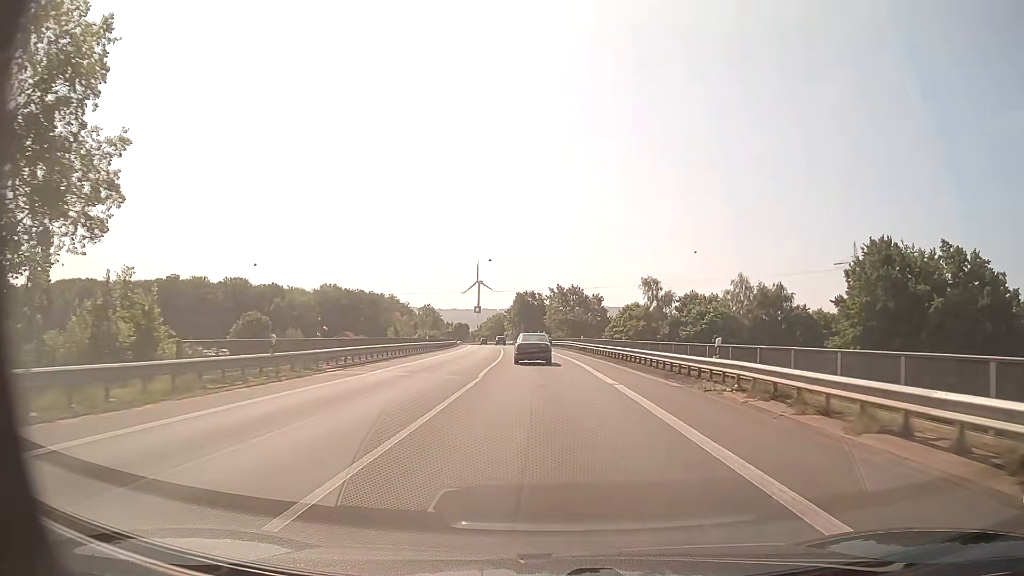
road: primary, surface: asphalt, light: Day
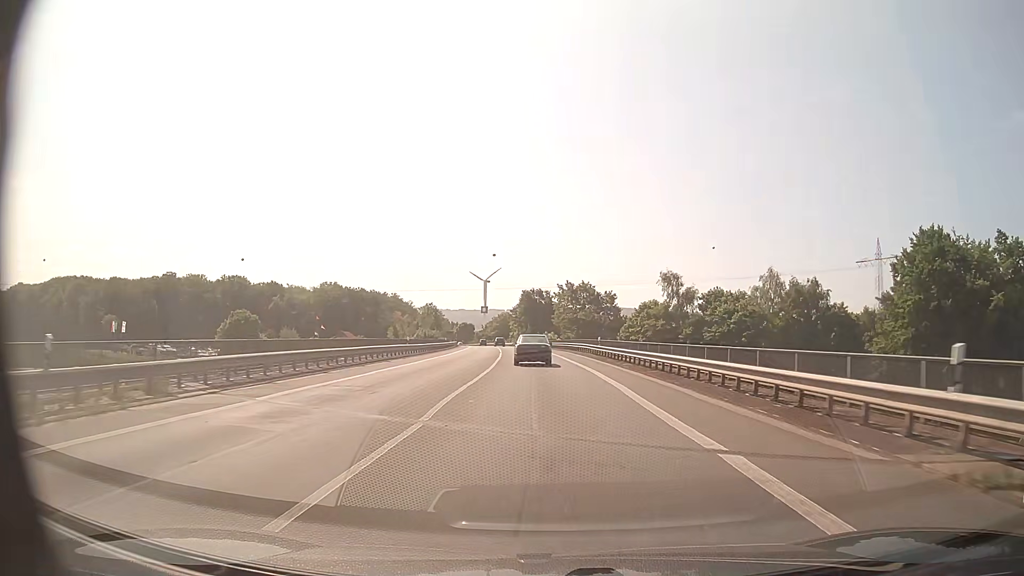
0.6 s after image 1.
(-0.1, +10.7) m; -1°
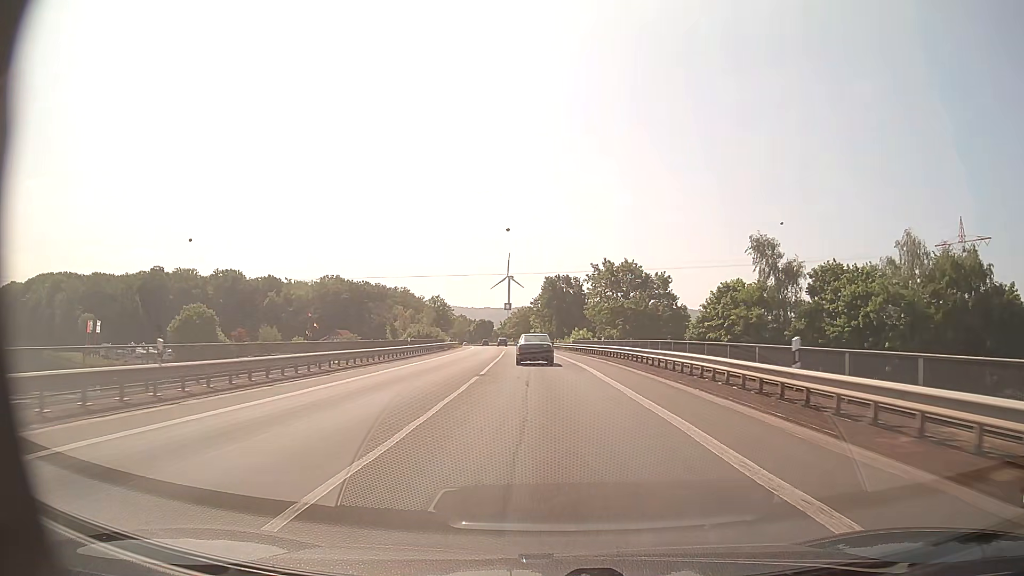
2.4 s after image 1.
(-0.5, +32.4) m; -2°
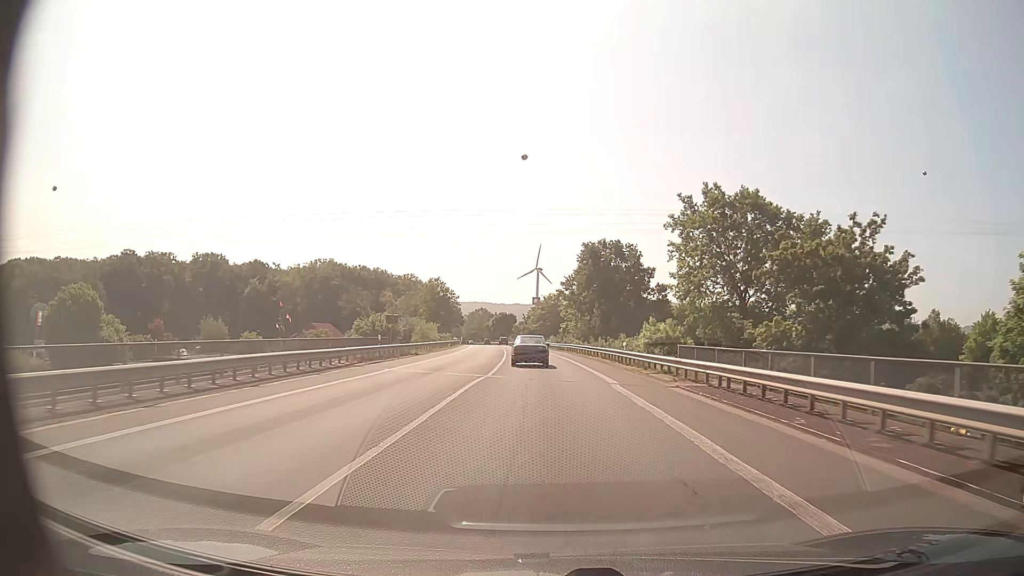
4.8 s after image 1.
(-1.0, +43.7) m; -2°
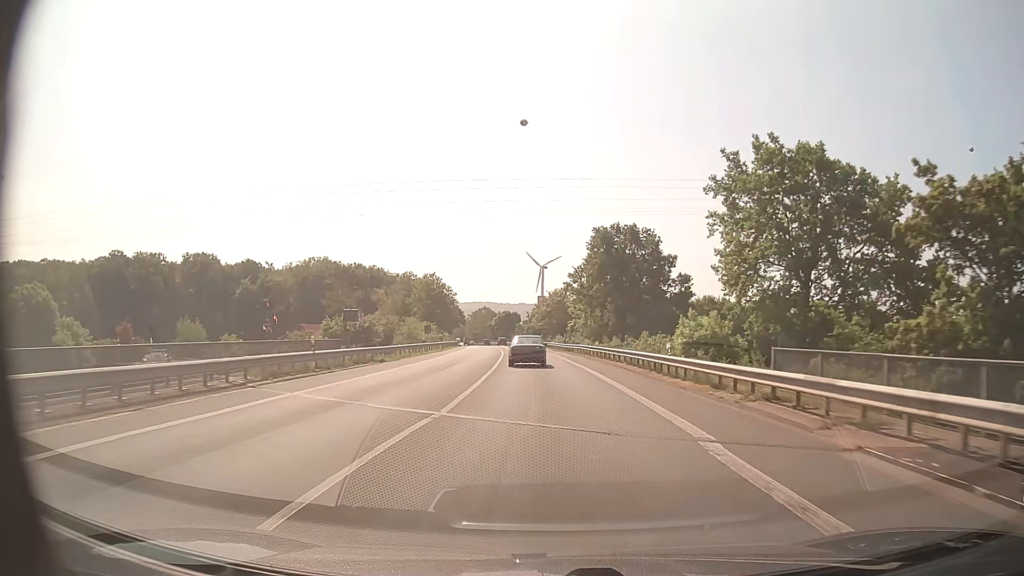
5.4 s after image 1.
(0.0, +11.1) m; 0°
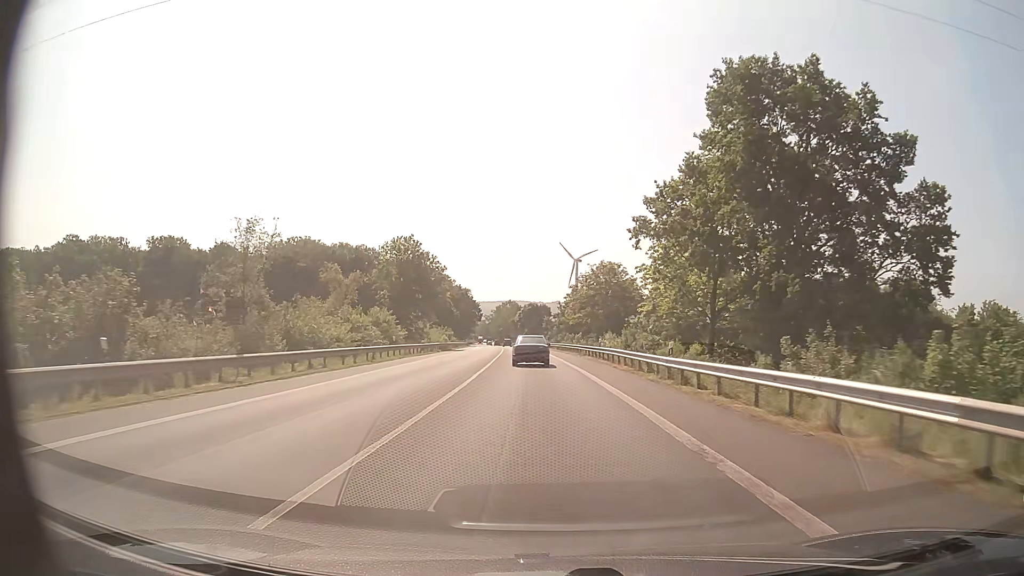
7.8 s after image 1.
(-1.1, +44.8) m; -3°
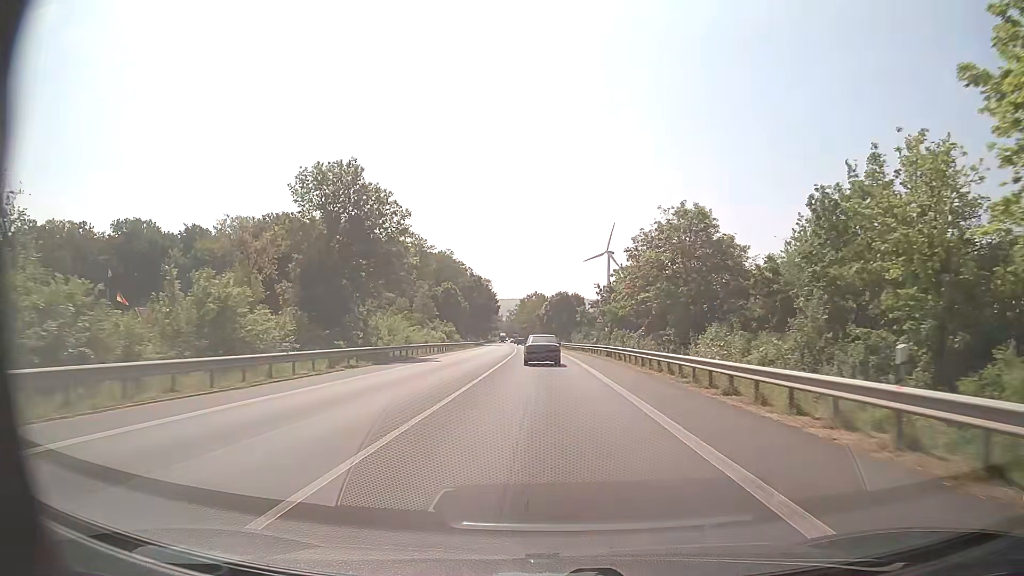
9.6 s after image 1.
(-0.9, +34.1) m; -3°
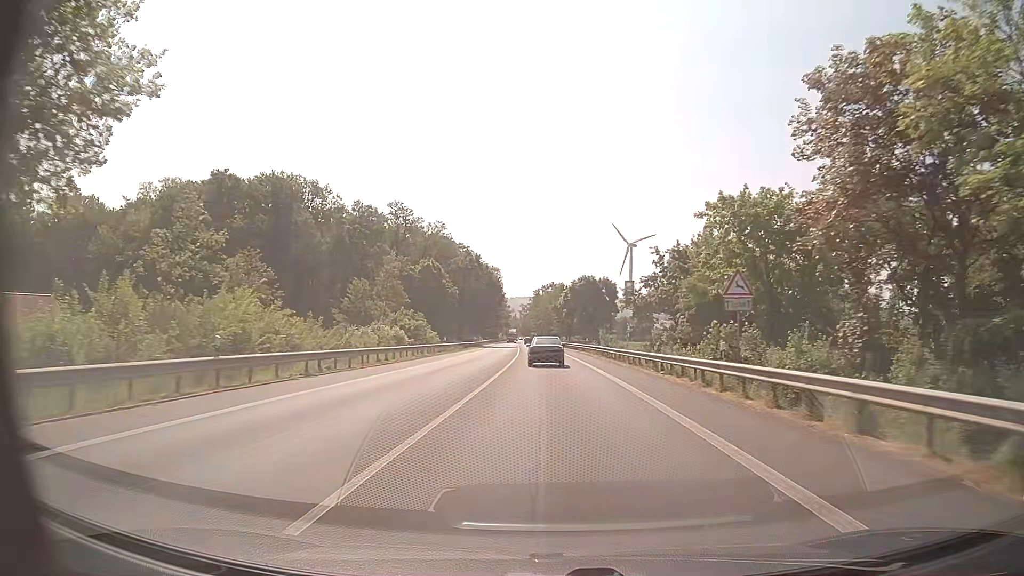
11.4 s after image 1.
(-0.4, +34.6) m; -1°
